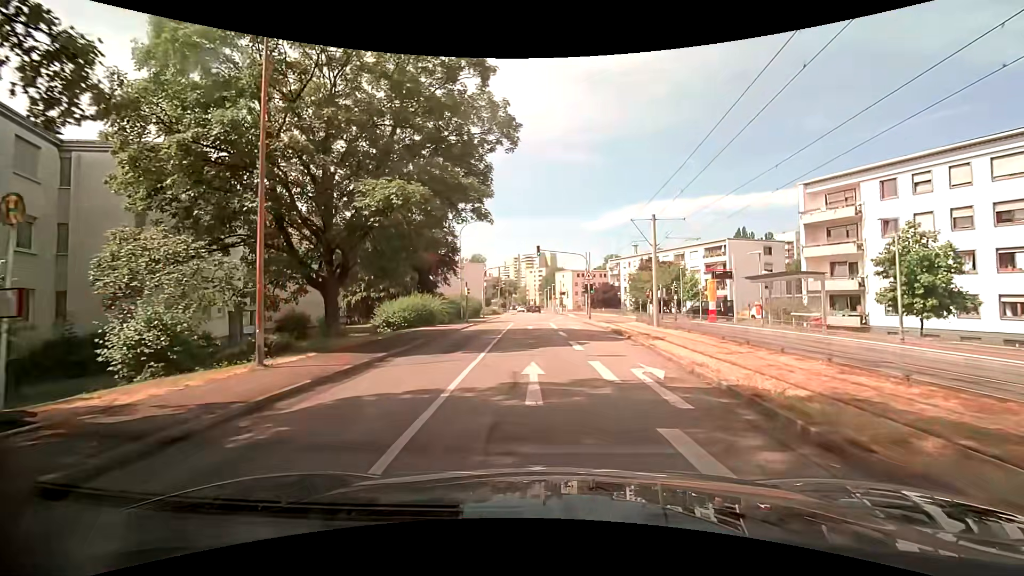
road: residential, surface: asphalt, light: Day
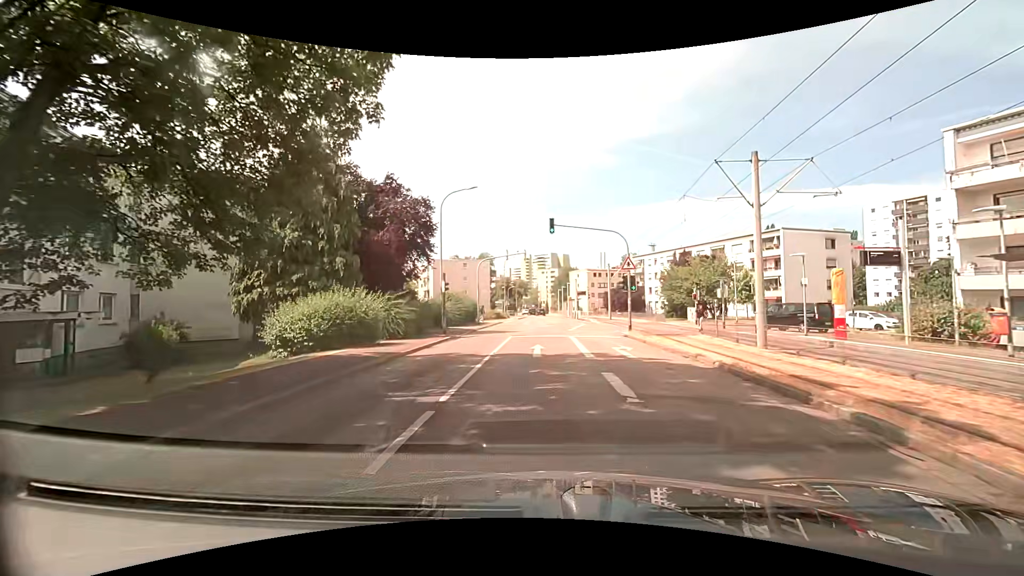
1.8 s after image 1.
(-0.1, +13.5) m; -3°
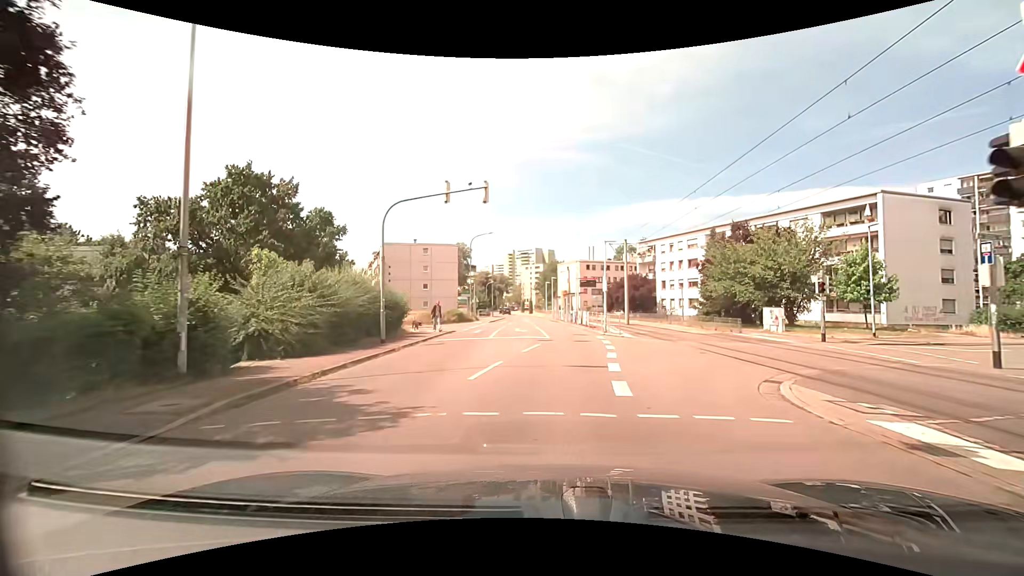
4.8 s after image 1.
(+0.1, +22.4) m; +1°
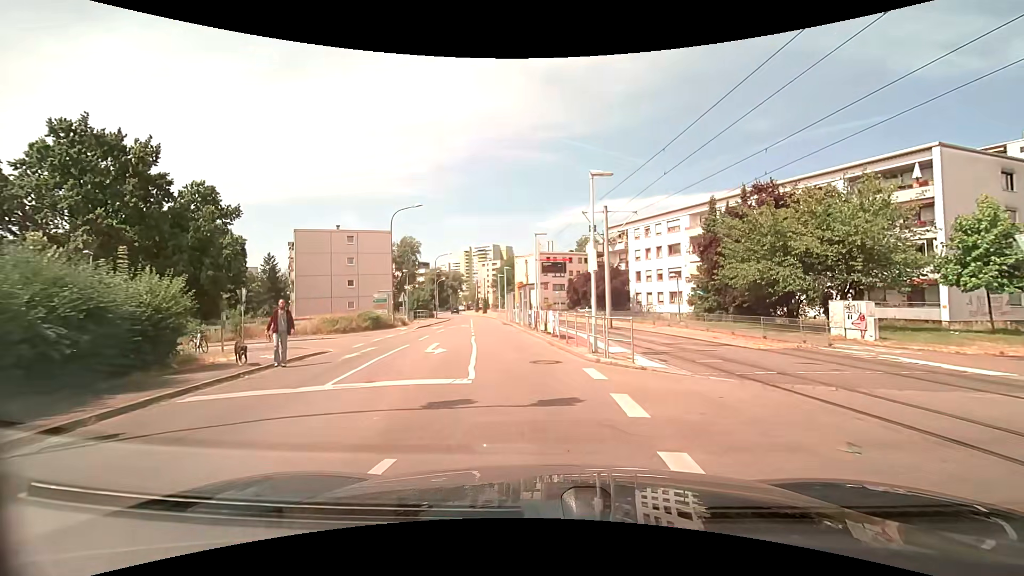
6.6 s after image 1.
(+0.7, +13.5) m; +6°
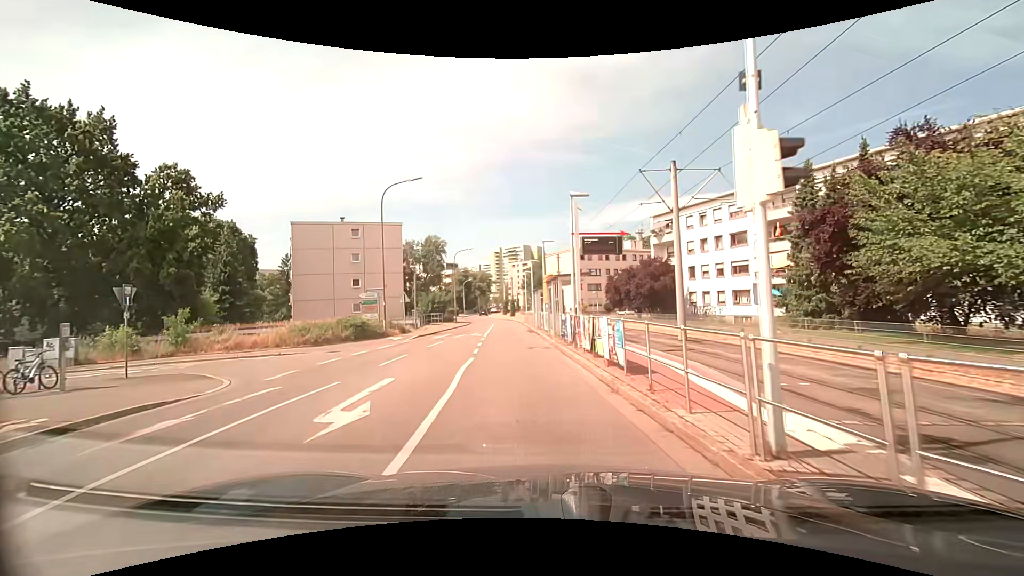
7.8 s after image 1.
(-0.1, +9.1) m; -4°
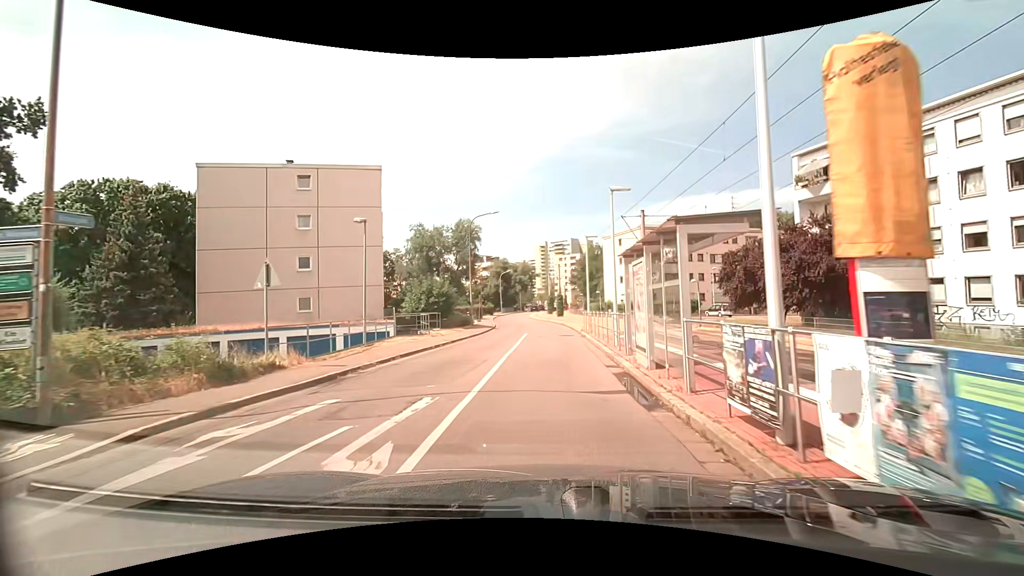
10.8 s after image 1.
(-1.0, +22.5) m; -5°
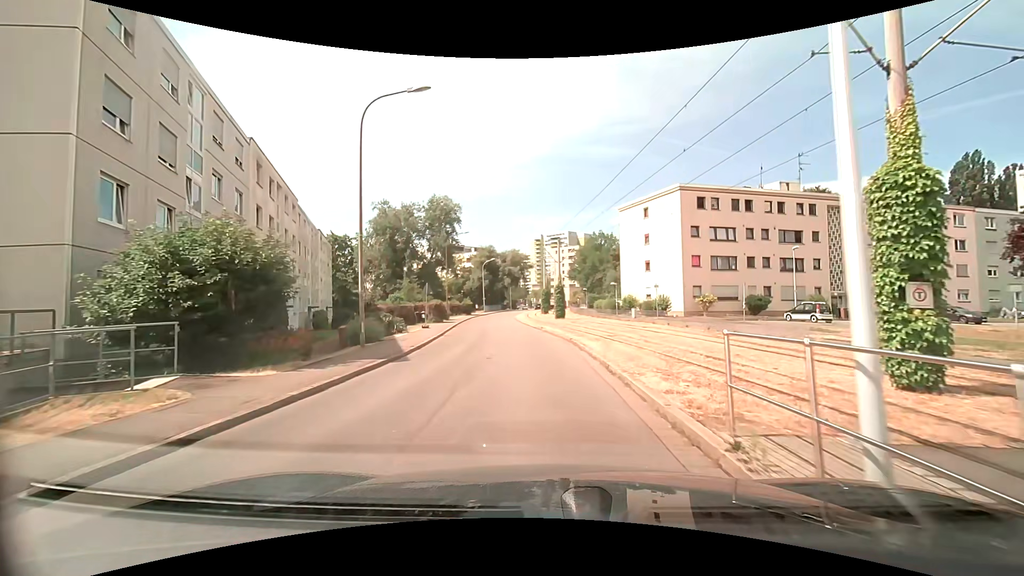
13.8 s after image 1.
(+0.4, +22.5) m; +1°
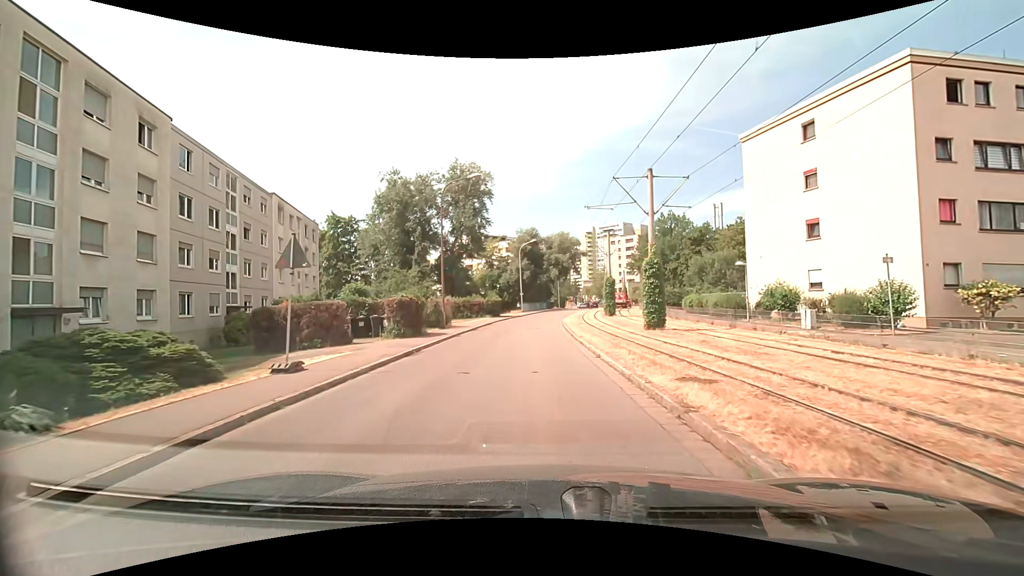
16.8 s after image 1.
(-1.1, +22.6) m; -6°
(0, +10) (-1, +20) (-1, +30) (0, +40) (0, +50) (+1, +60) (+3, +70) (+4, +80) (+6, +89) (+8, +99) m
